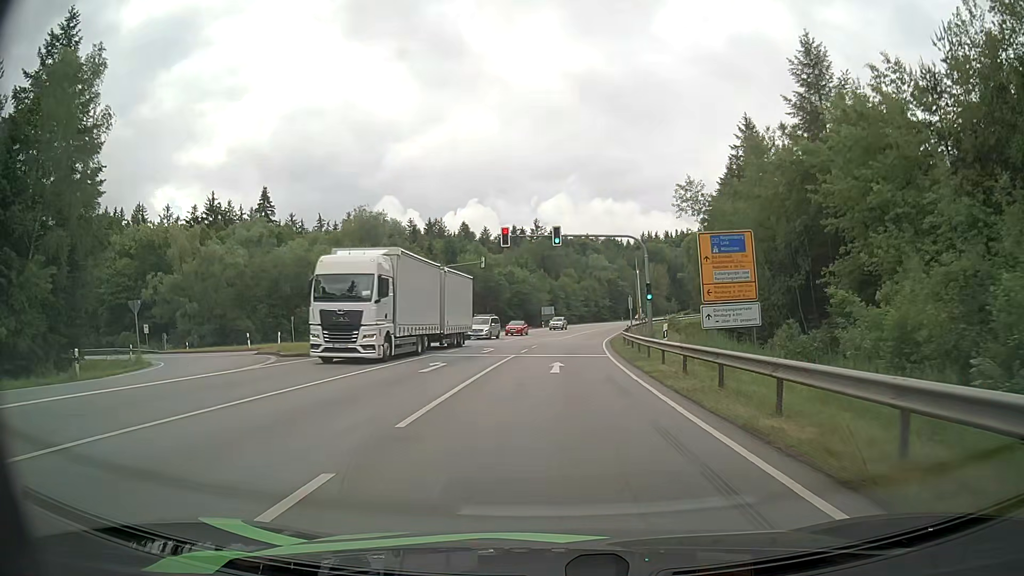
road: secondary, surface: asphalt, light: Day
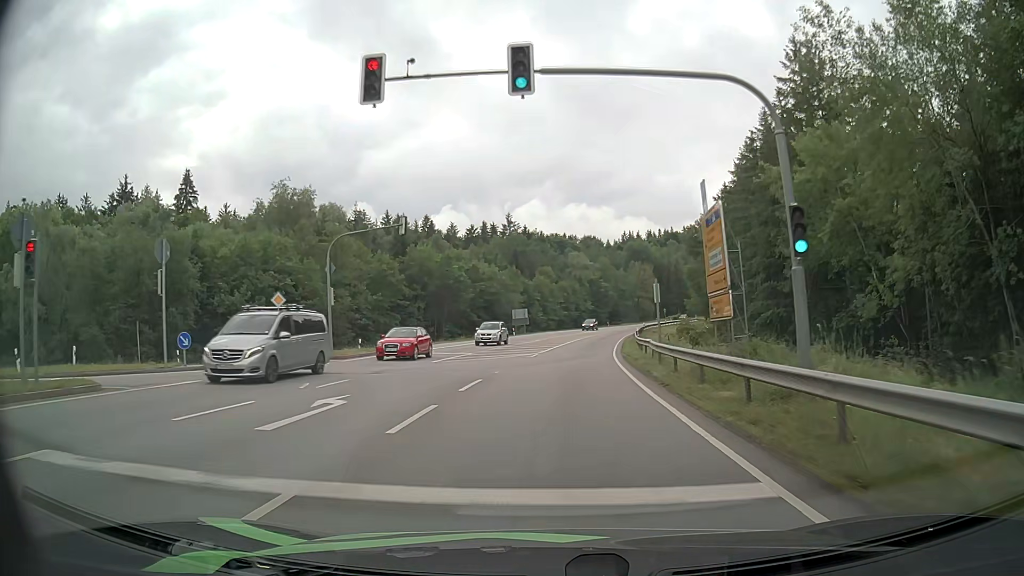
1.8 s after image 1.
(+0.4, +23.0) m; +2°
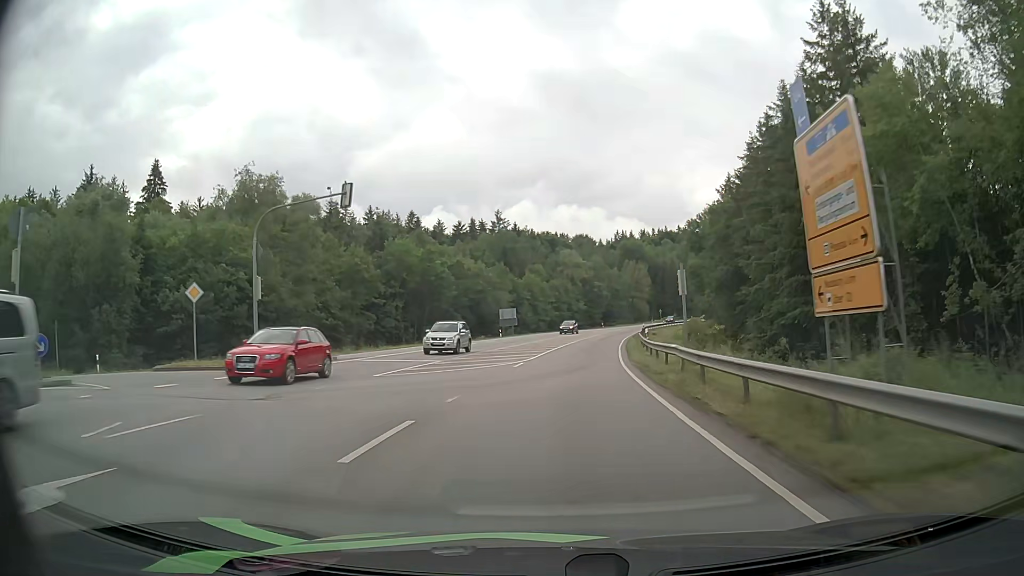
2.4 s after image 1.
(0.0, +8.0) m; 0°
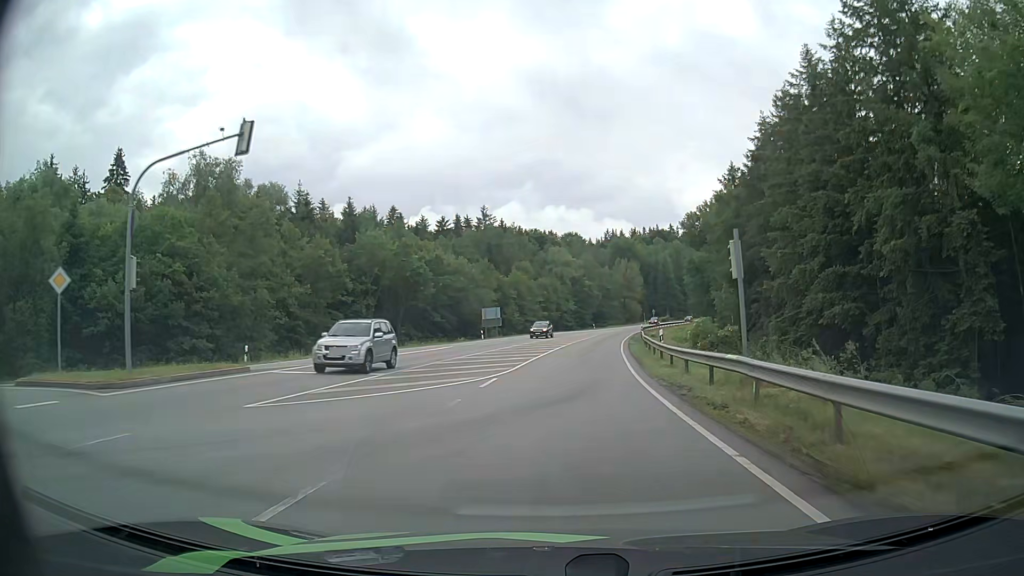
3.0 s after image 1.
(+0.1, +8.2) m; +1°
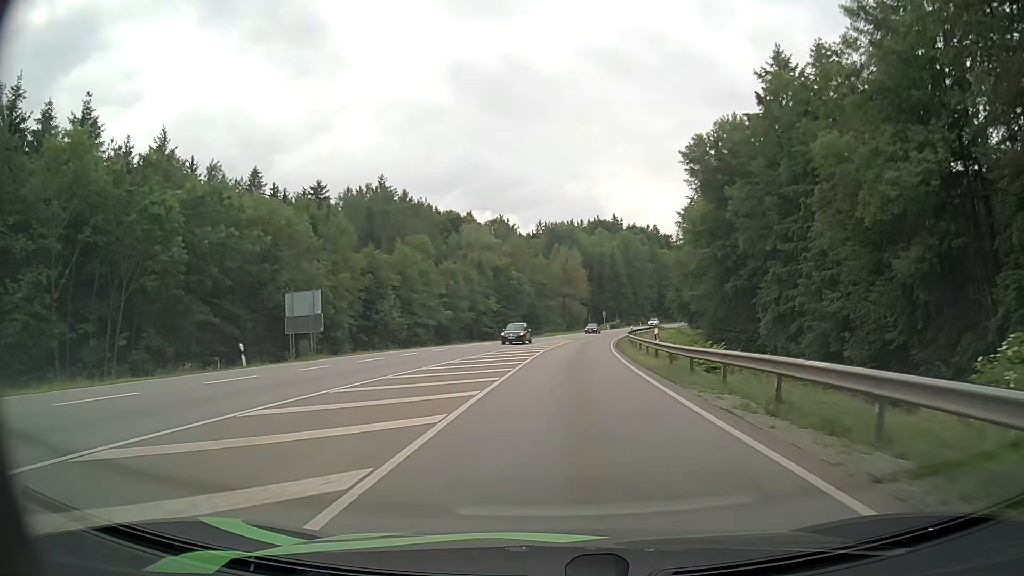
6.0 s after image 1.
(+2.4, +44.9) m; +6°
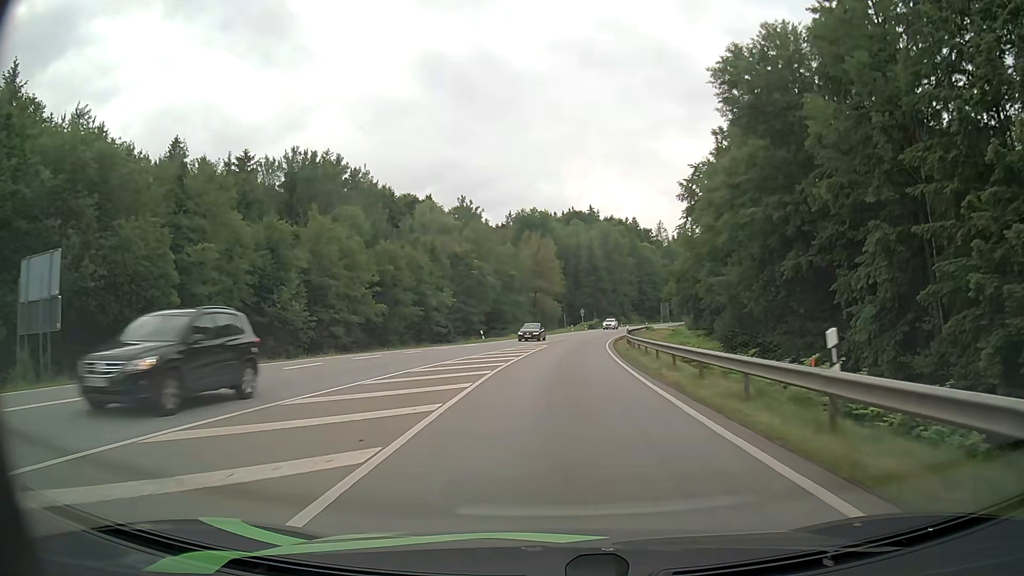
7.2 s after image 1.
(+0.5, +19.7) m; +2°
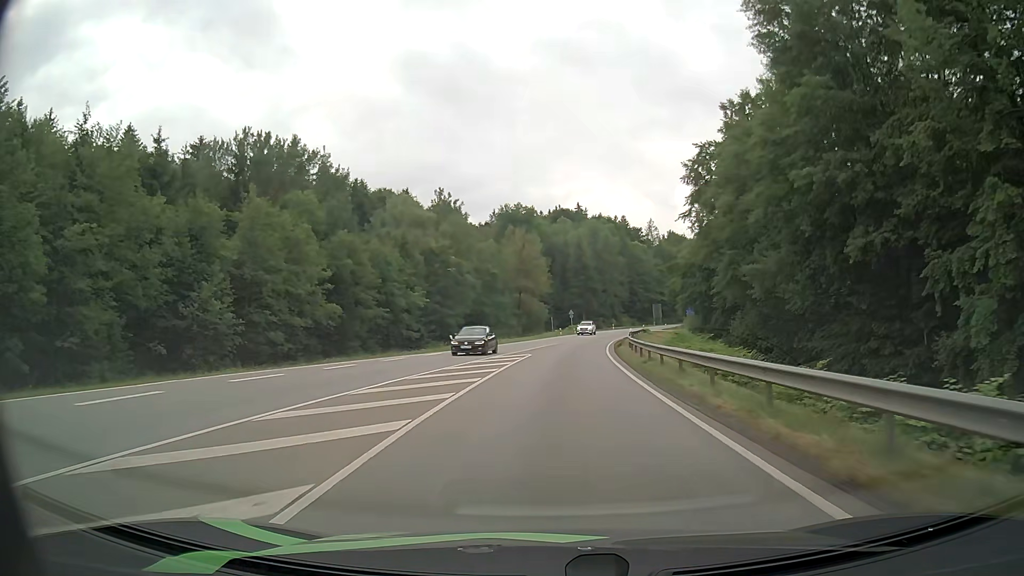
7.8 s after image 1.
(+0.1, +10.0) m; +1°
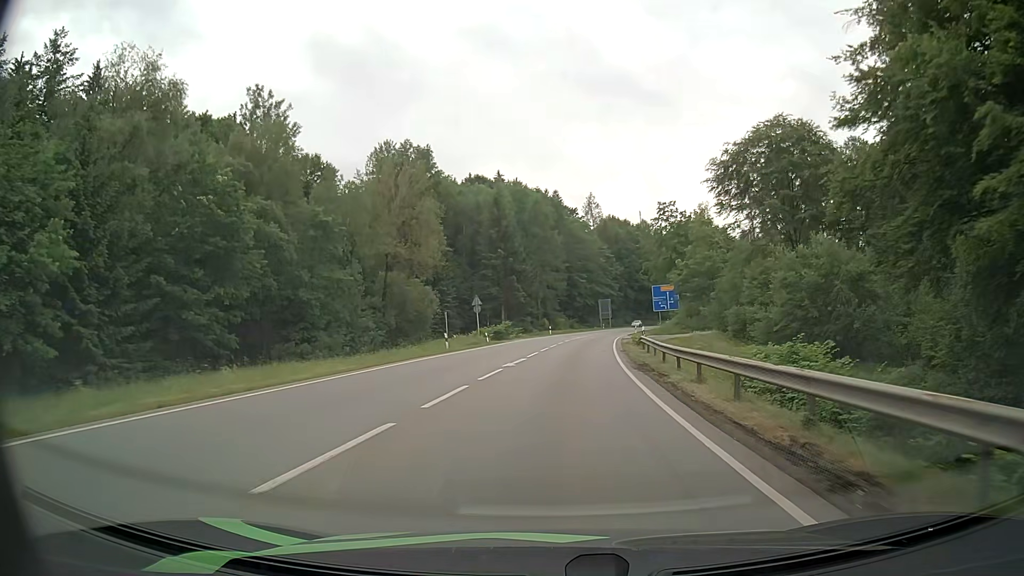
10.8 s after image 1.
(+2.6, +50.5) m; +7°
(0, +10) (+1, +20) (+1, +30) (+2, +40) (+3, +50) (+4, +60) (+6, +70) (+7, +80) (+9, +89) (+11, +99) m
